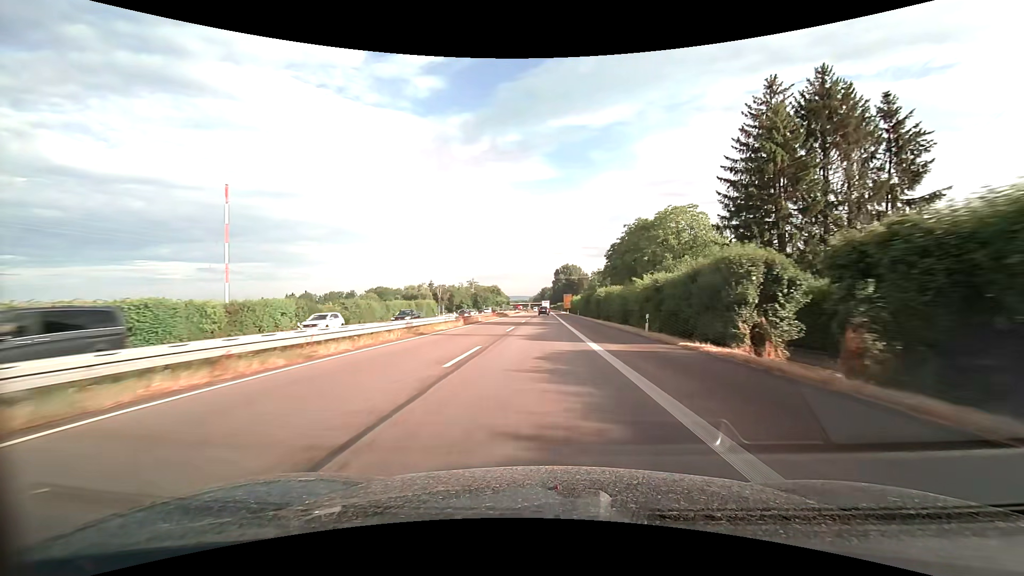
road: trunk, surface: asphalt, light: Day
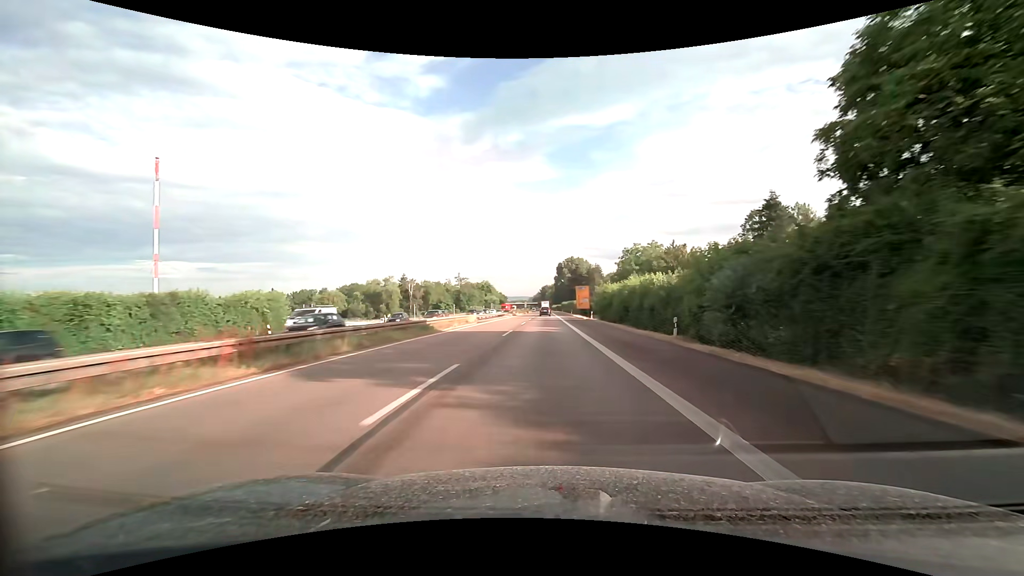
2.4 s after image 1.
(-0.1, +60.9) m; 0°
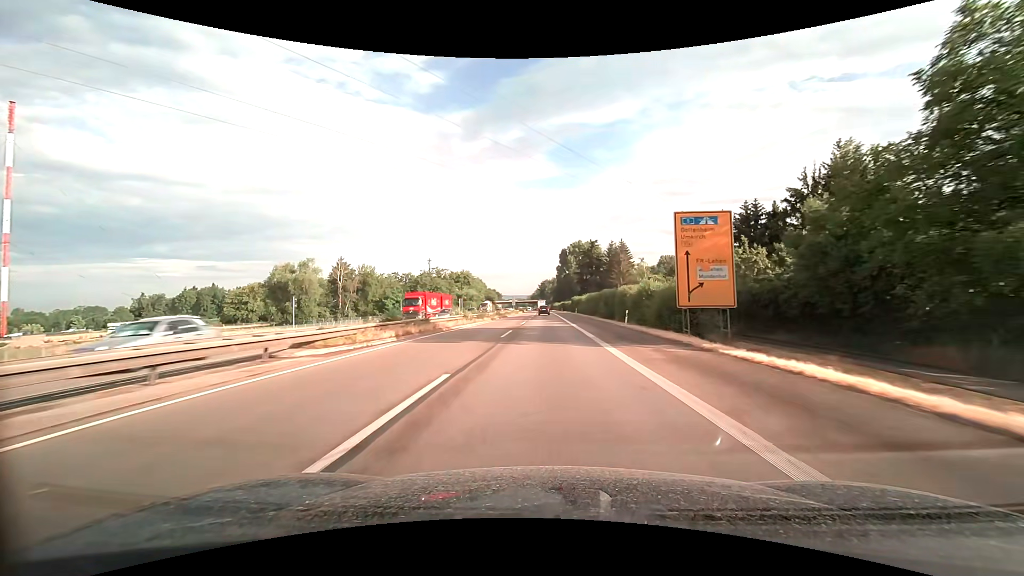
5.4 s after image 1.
(+0.2, +75.9) m; 0°
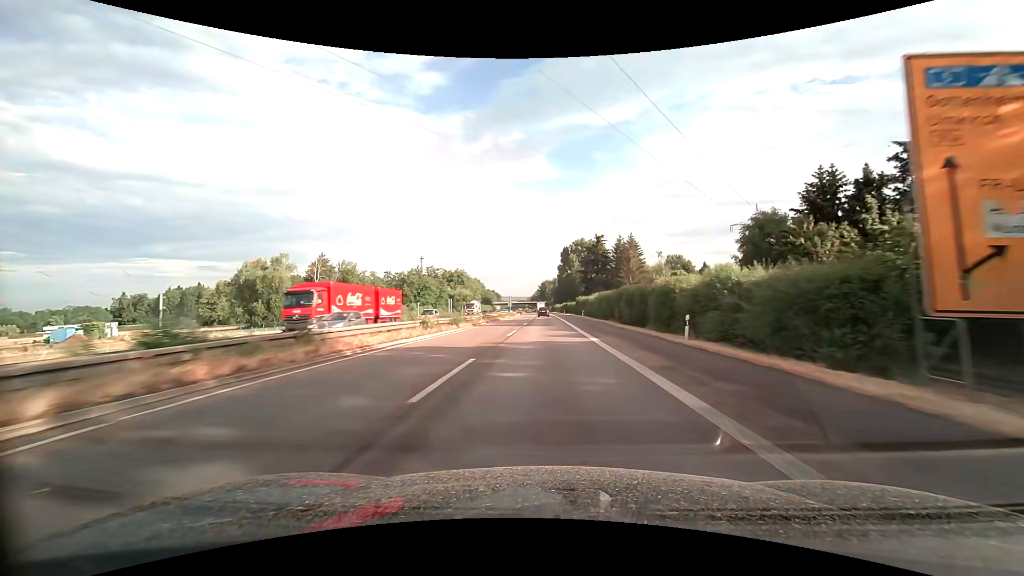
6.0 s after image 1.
(0.0, +15.2) m; 0°
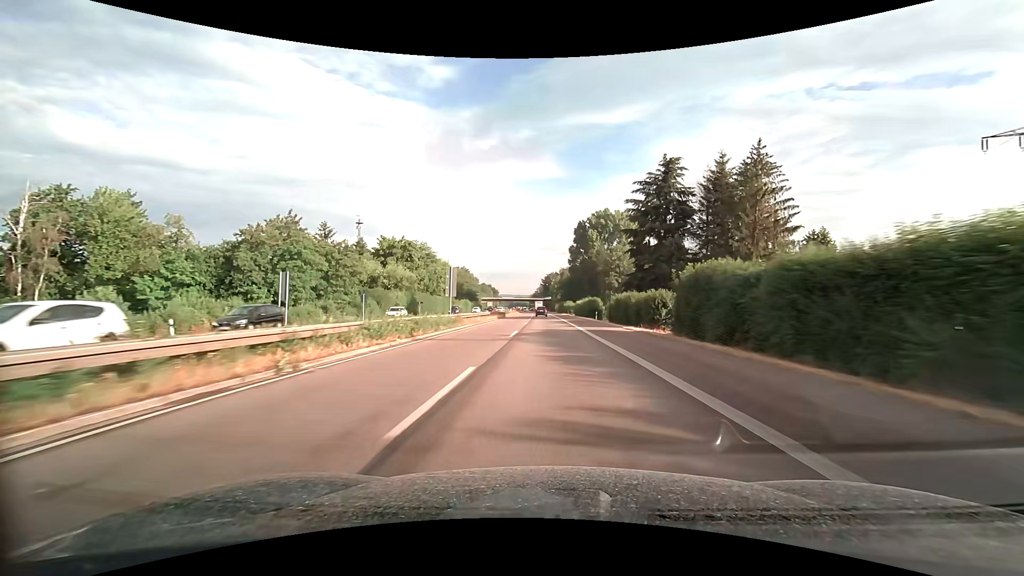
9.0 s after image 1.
(-0.3, +75.7) m; 0°
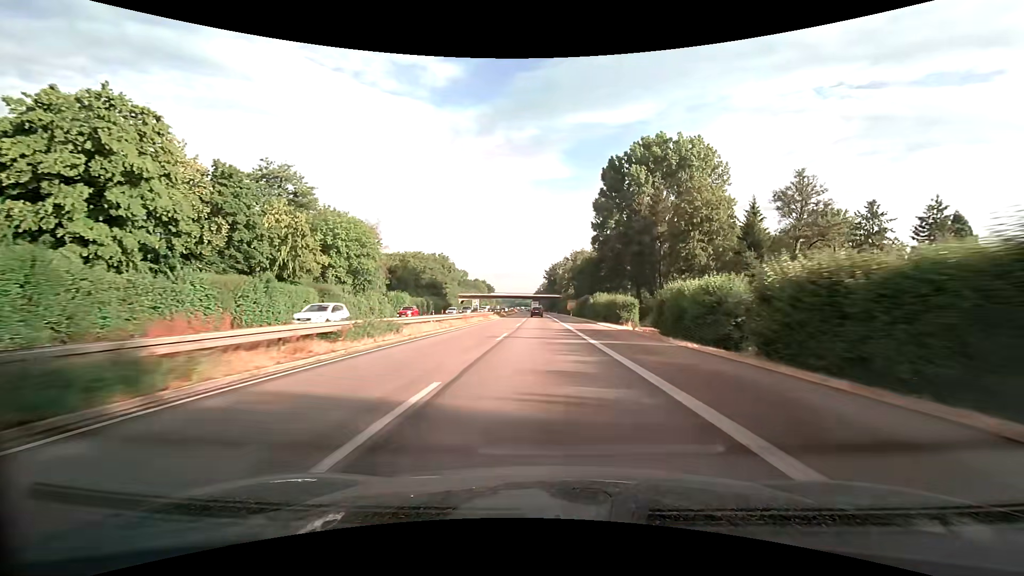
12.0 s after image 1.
(-0.1, +75.8) m; -1°
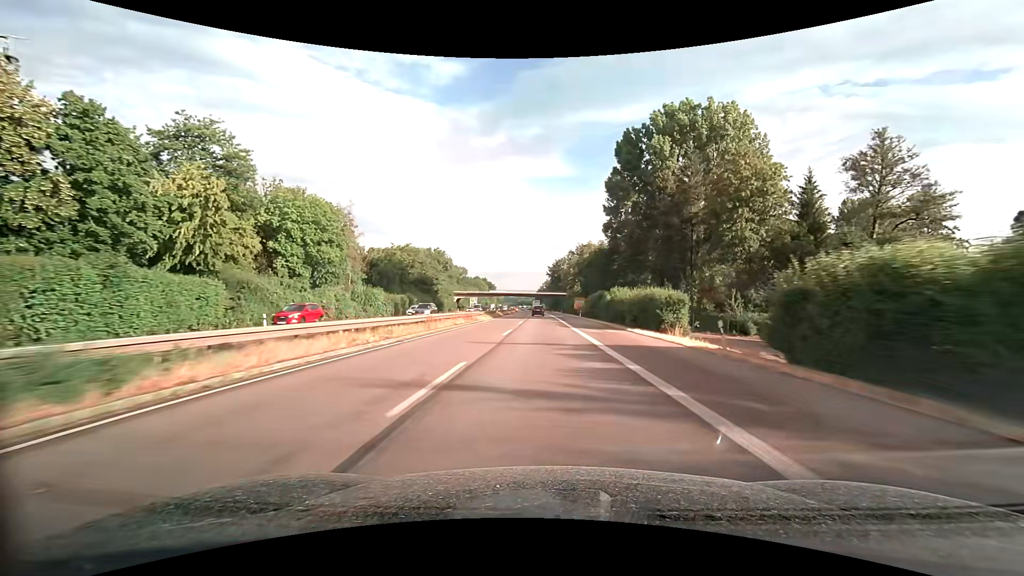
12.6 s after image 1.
(0.0, +15.2) m; 0°
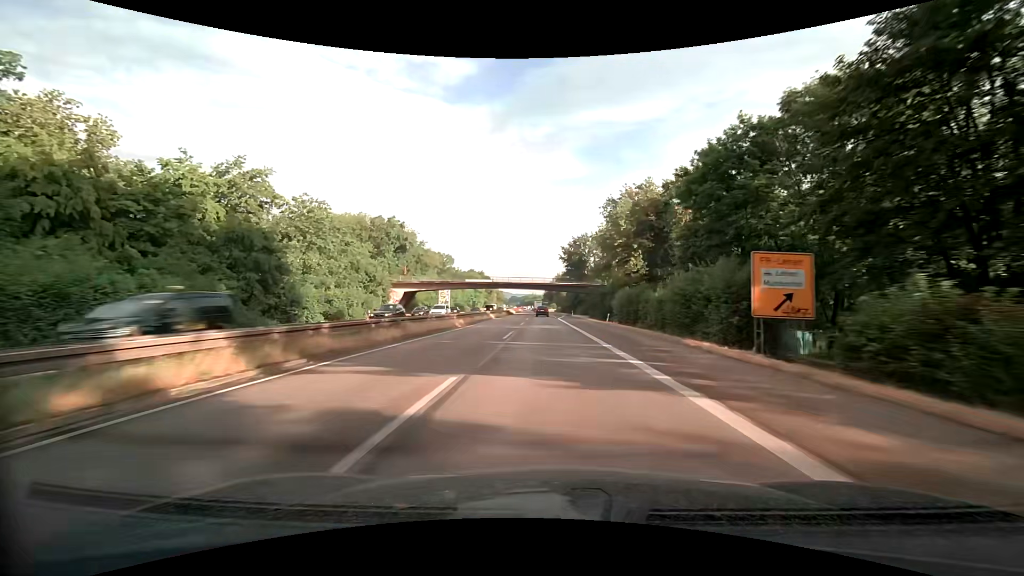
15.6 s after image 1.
(-1.1, +75.9) m; -1°
